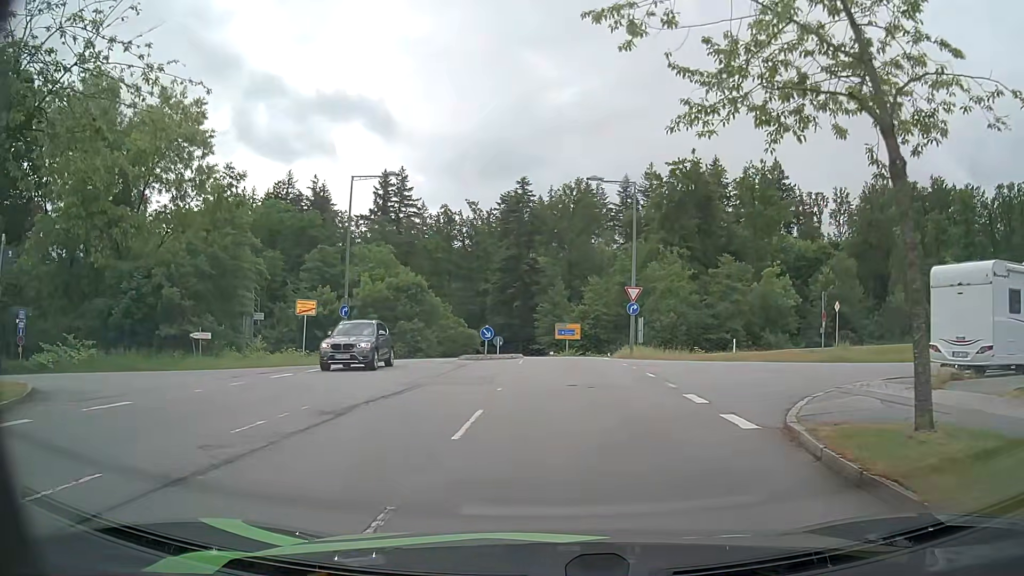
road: residential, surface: asphalt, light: Day
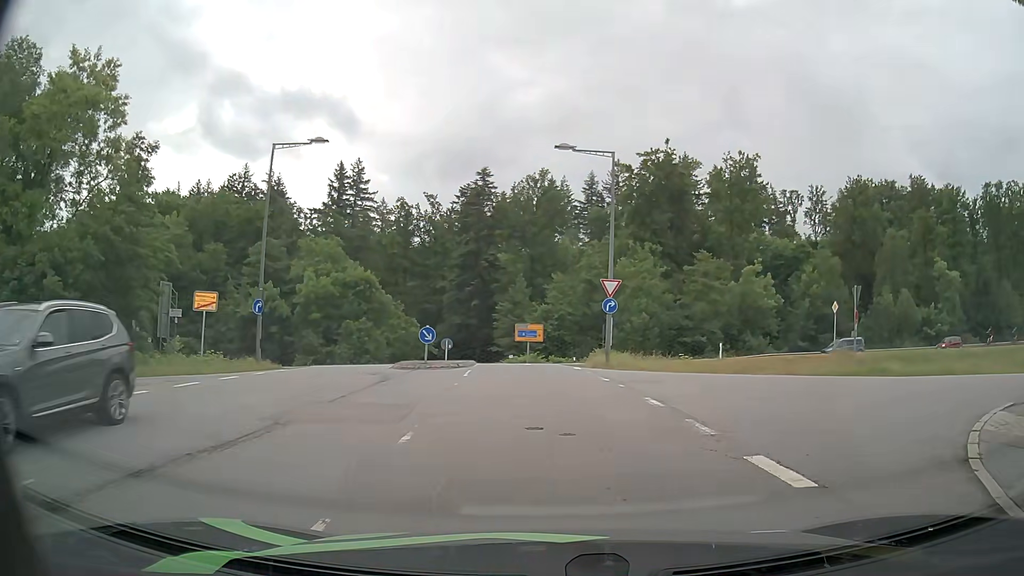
(+0.1, +6.3) m; +2°
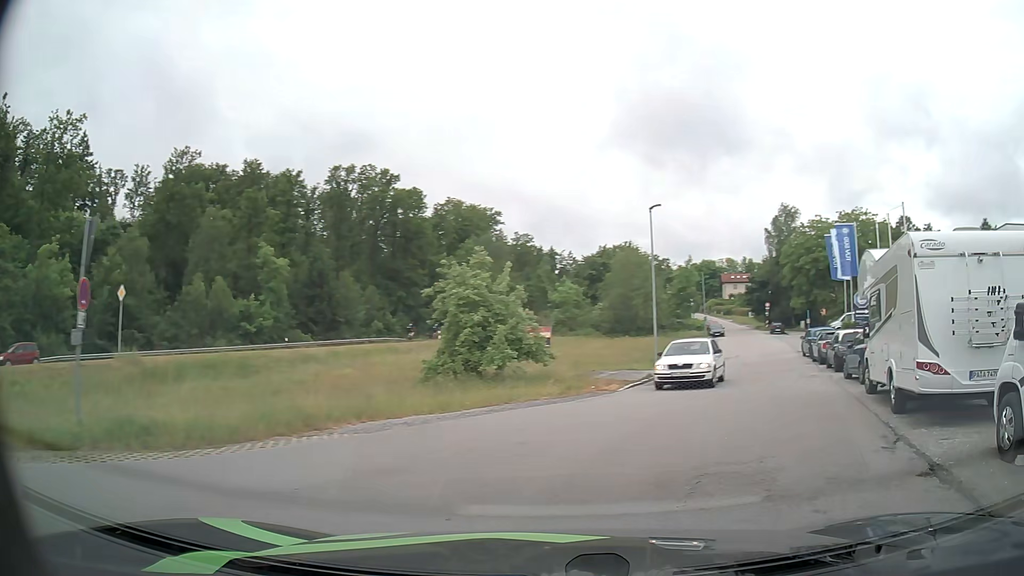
(+5.5, +12.2) m; +57°
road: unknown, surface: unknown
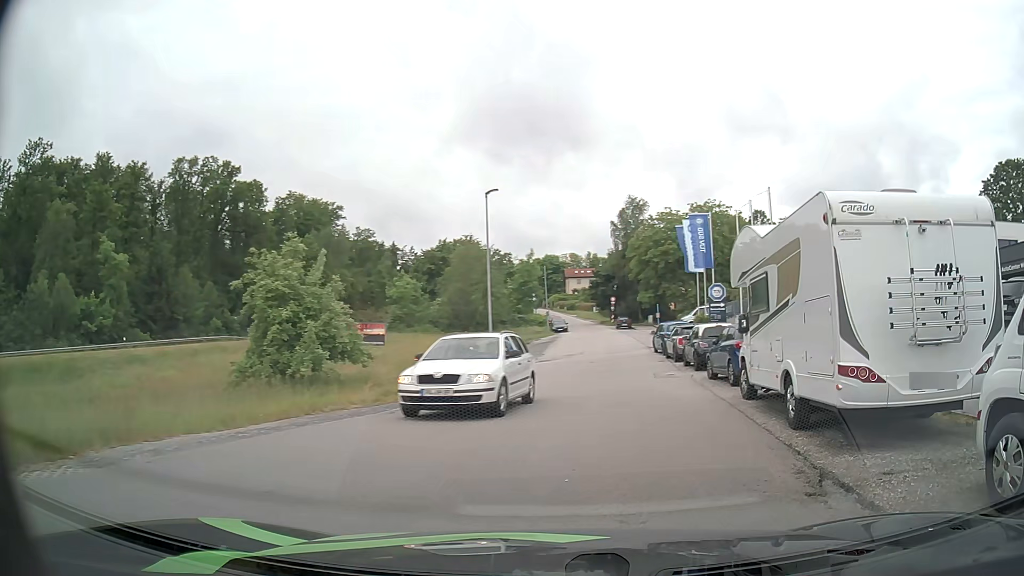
(+0.4, +2.7) m; +15°
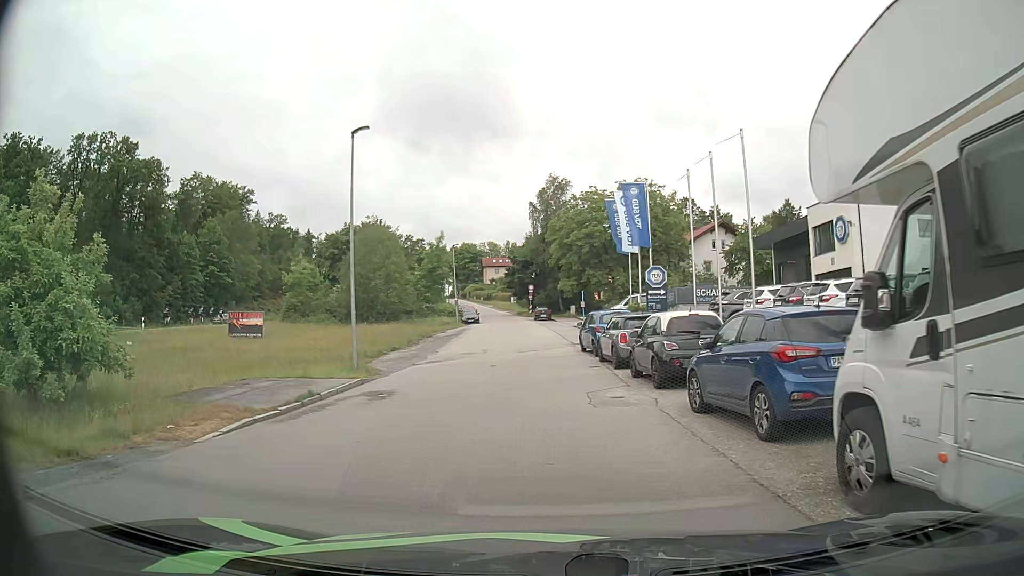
(+1.0, +8.7) m; +7°
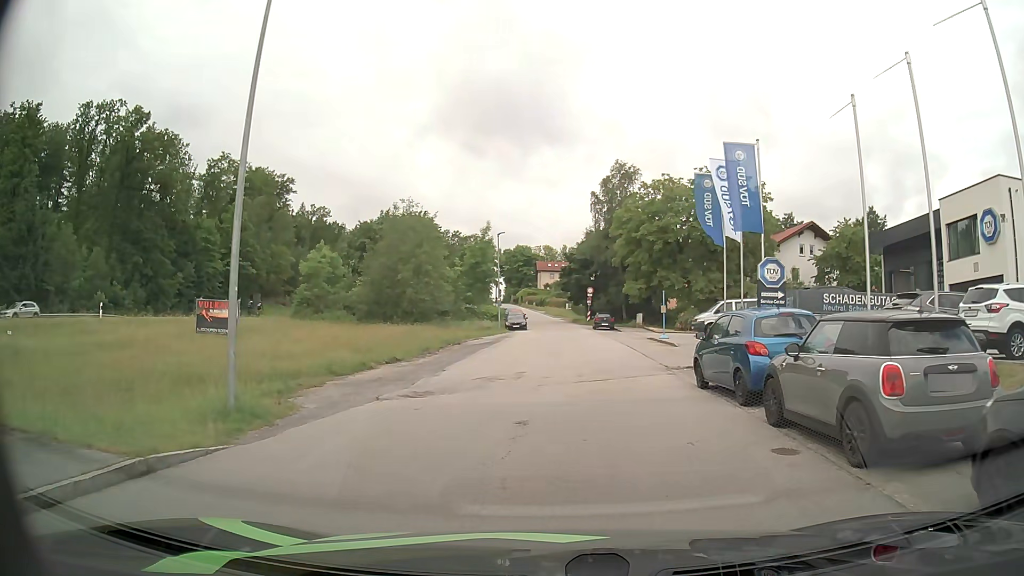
(-0.4, +11.8) m; -4°
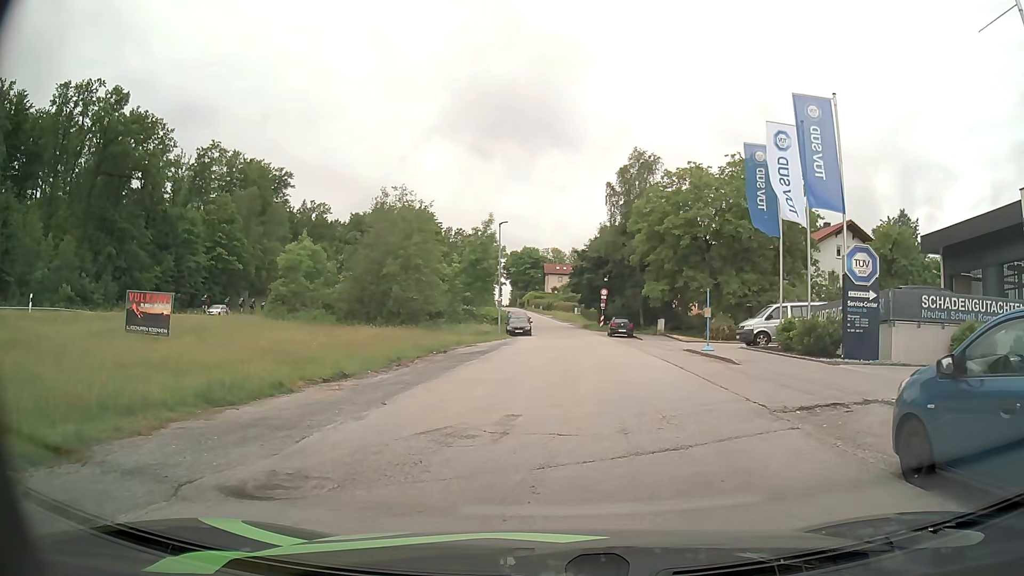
(-0.1, +7.7) m; -1°
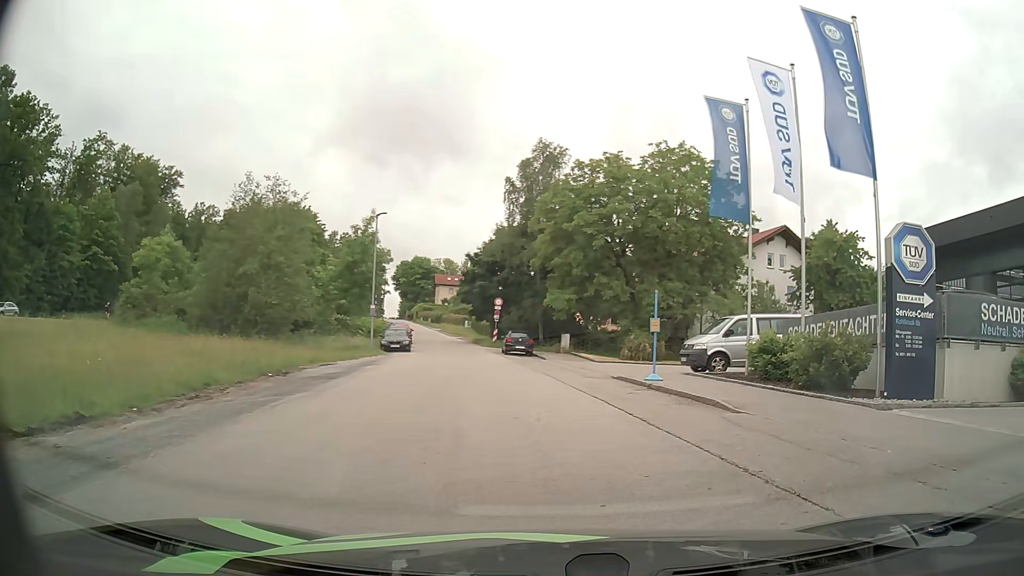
(+0.2, +8.1) m; +10°
